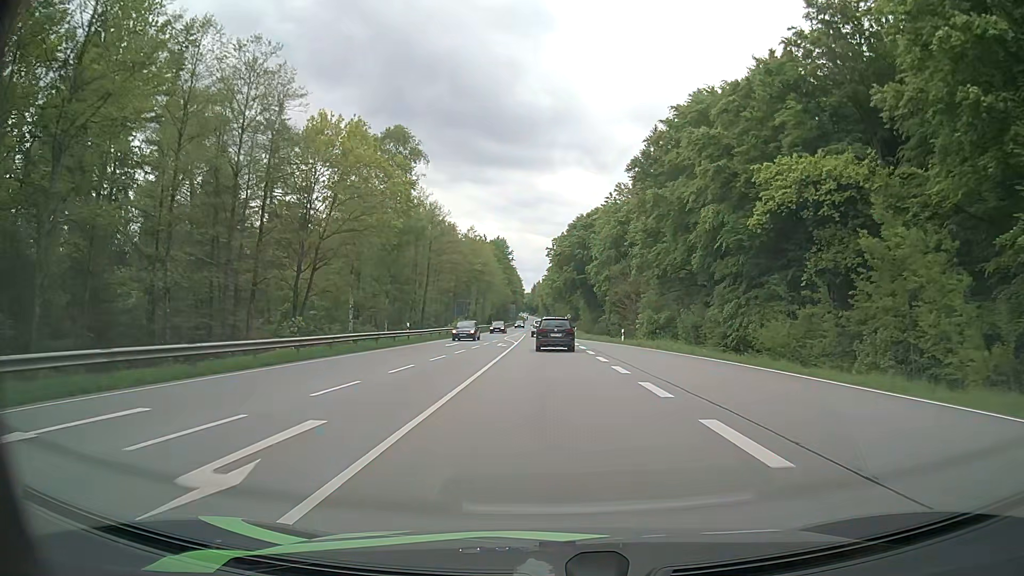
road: secondary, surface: asphalt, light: Day
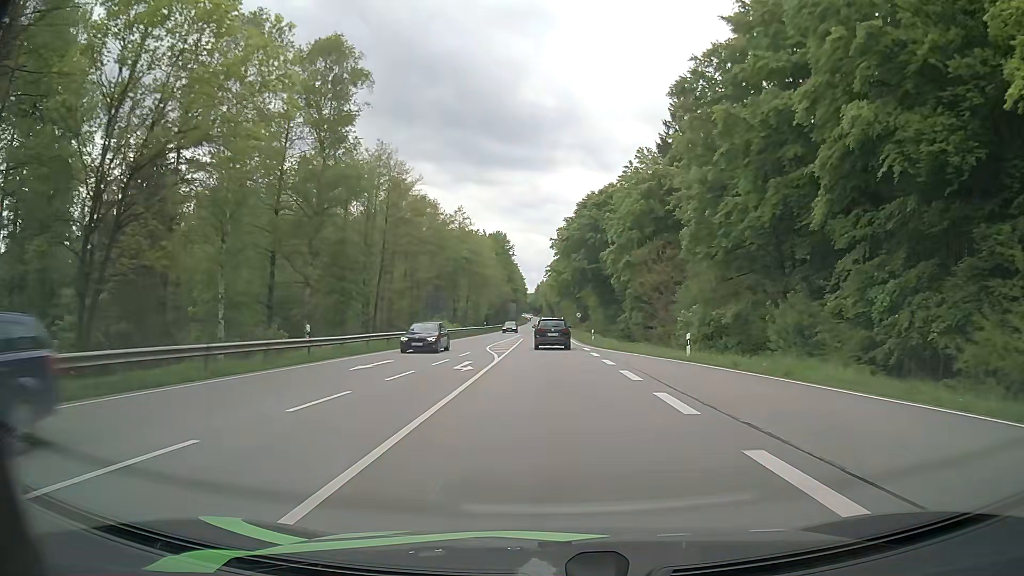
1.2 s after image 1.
(-0.1, +20.3) m; 0°
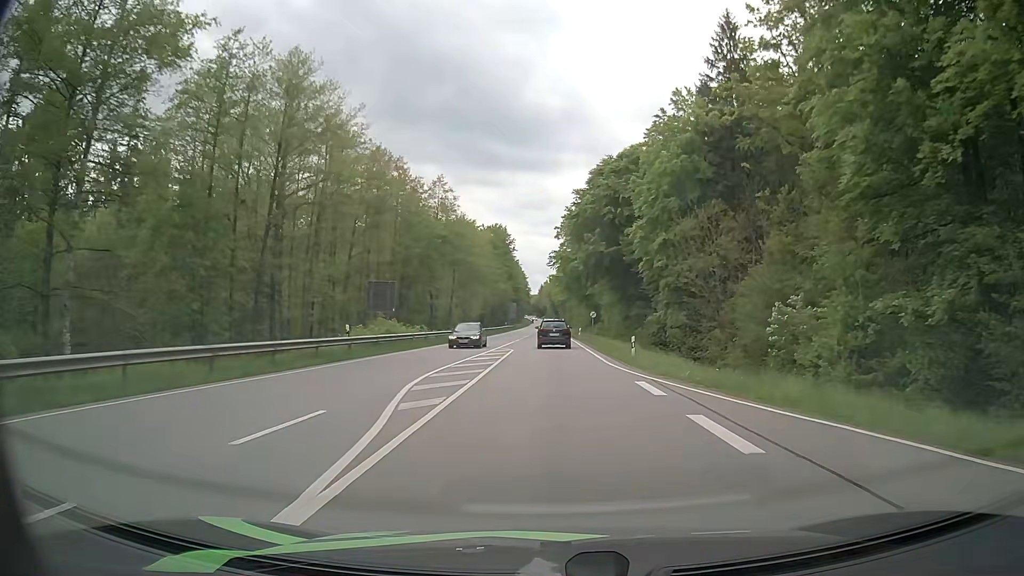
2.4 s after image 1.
(-0.2, +21.0) m; -1°
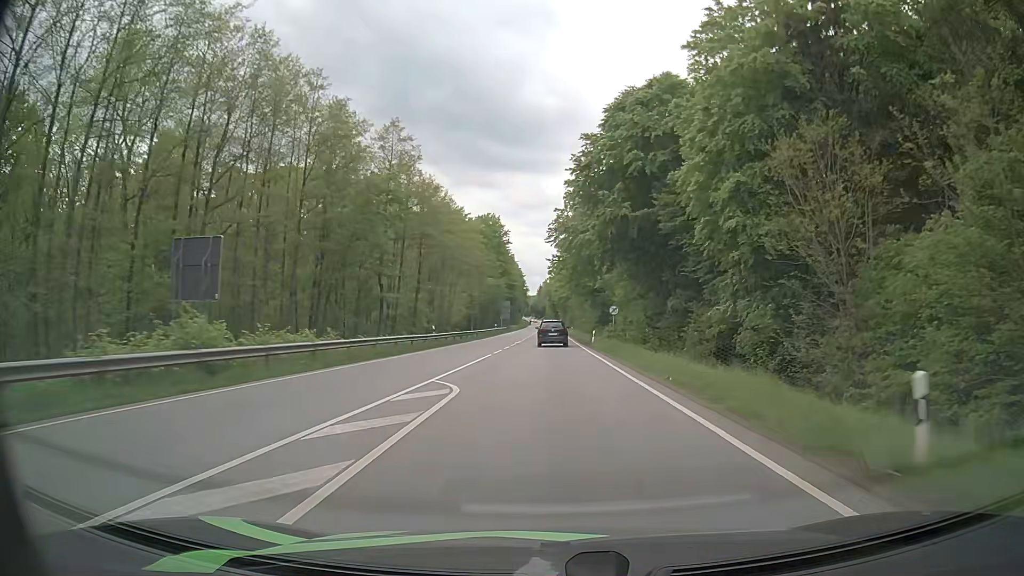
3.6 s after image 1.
(0.0, +21.7) m; +1°
